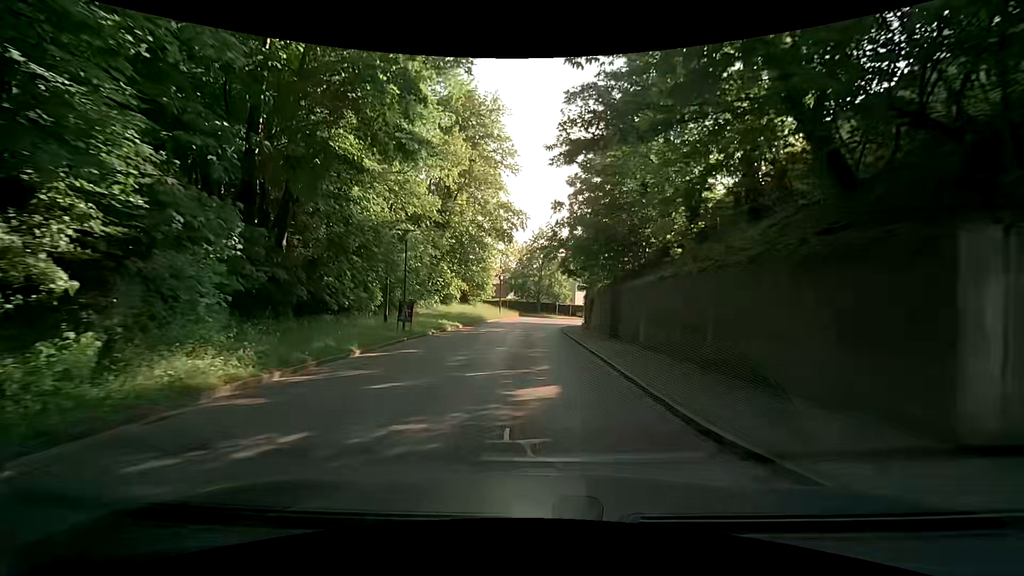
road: tertiary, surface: asphalt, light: Day
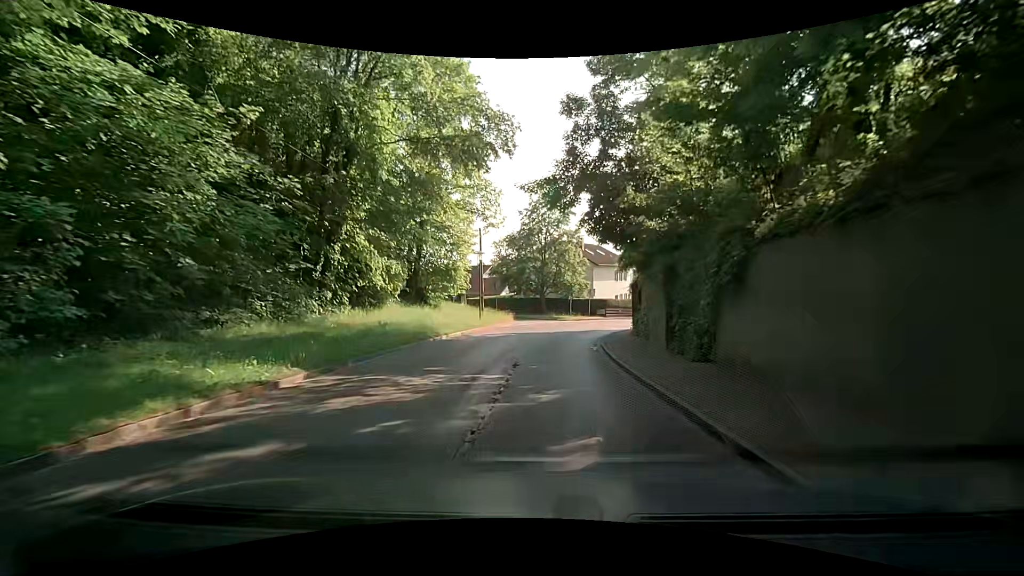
(+0.3, +21.7) m; 0°
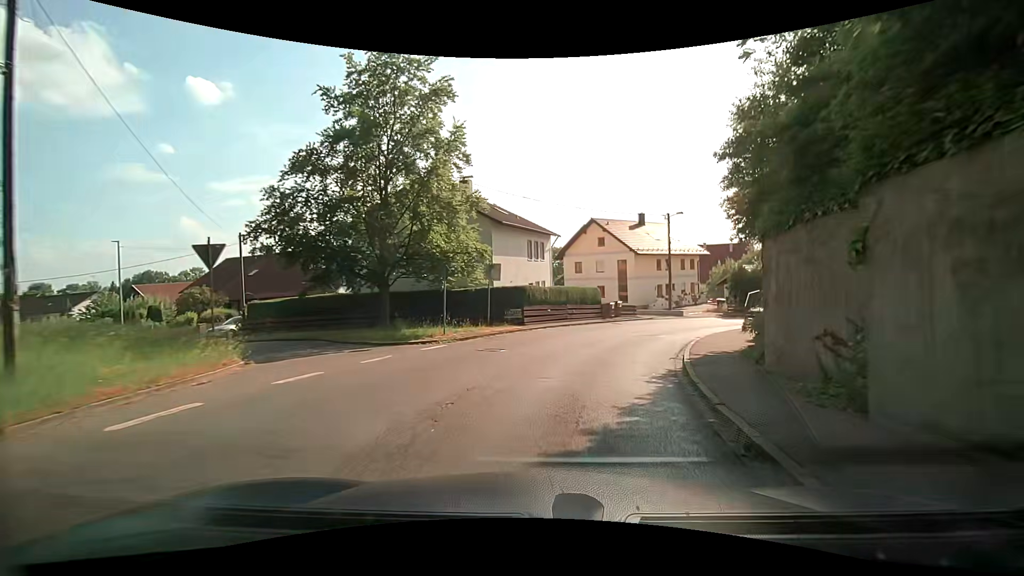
(+2.0, +27.5) m; +13°
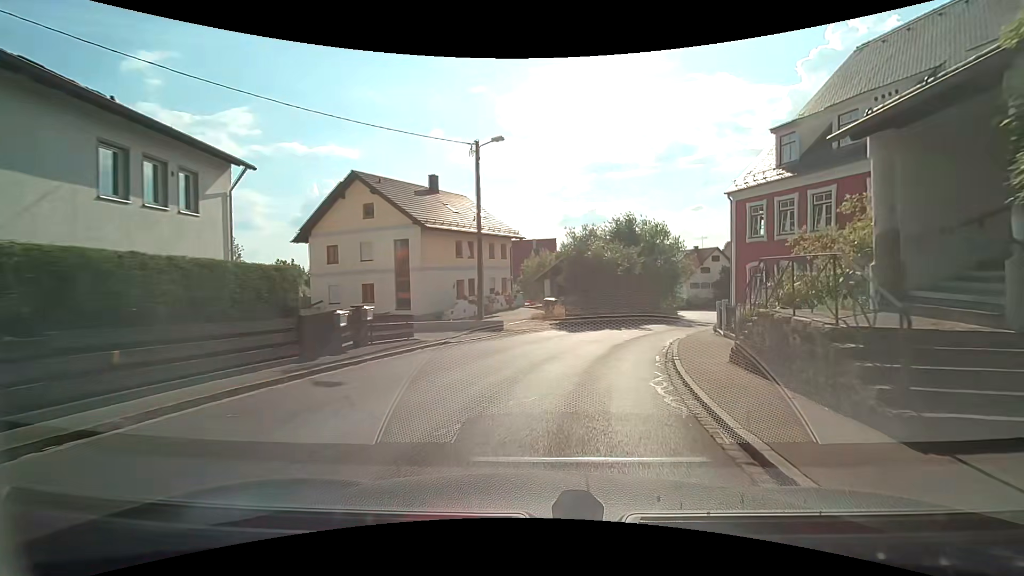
(+3.8, +20.7) m; +24°
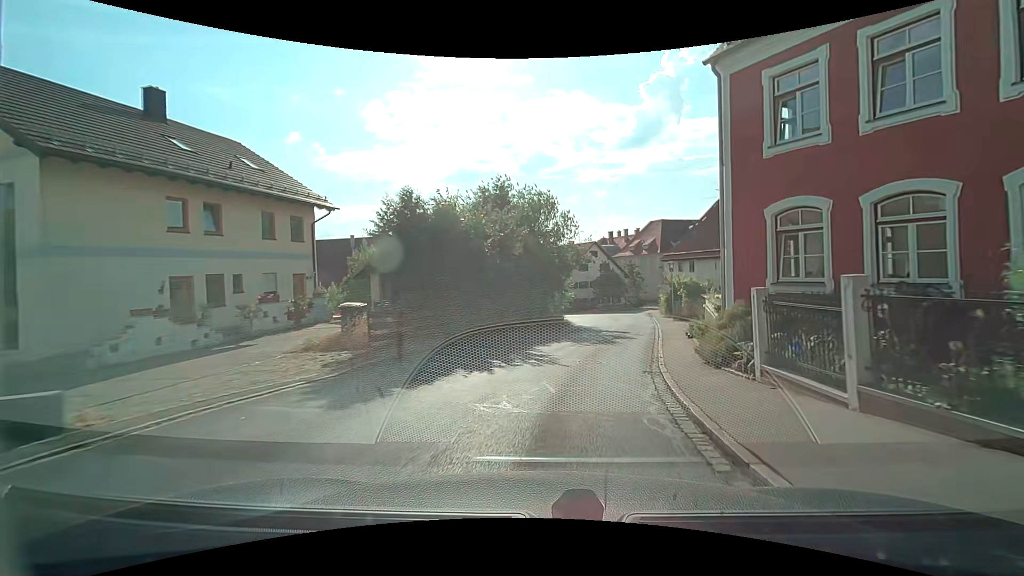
(+1.7, +15.7) m; +13°
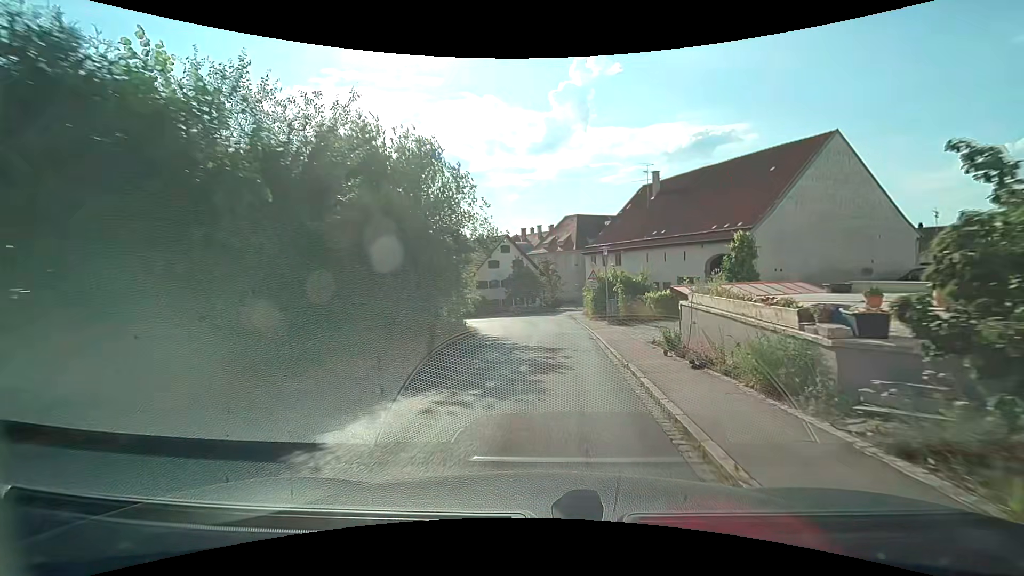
(+0.9, +10.6) m; +10°
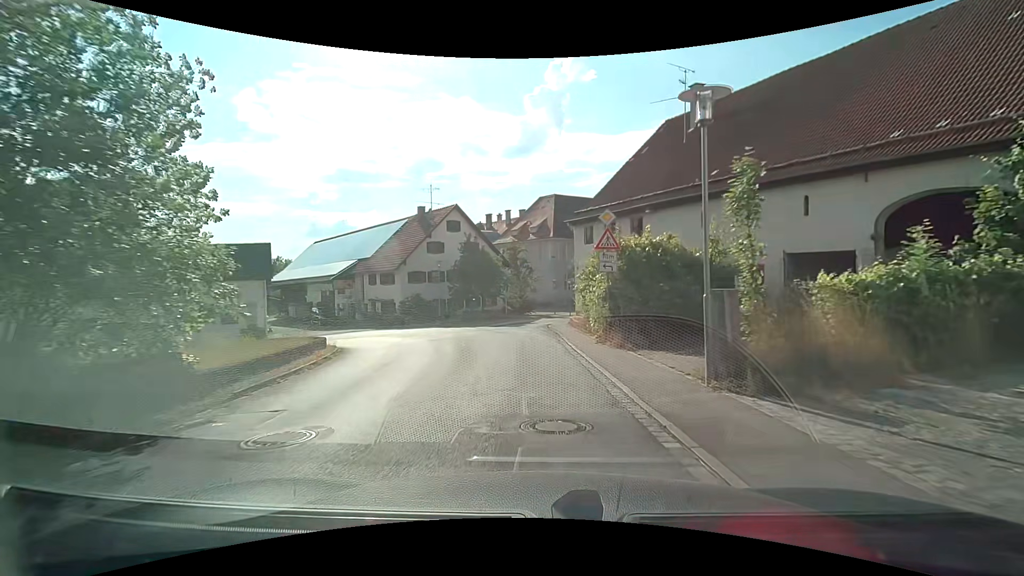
(+0.7, +21.5) m; +2°
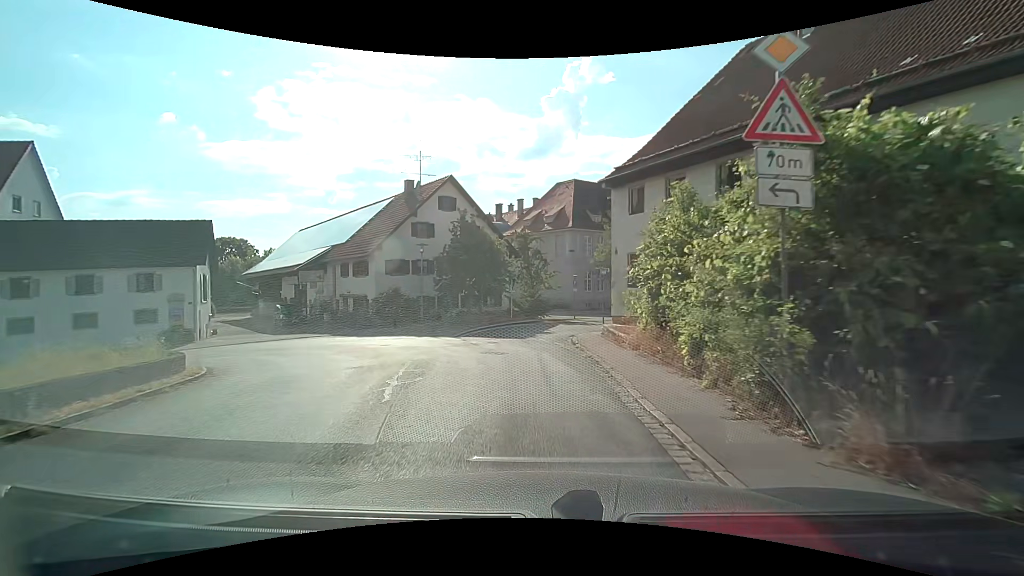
(0.0, +10.5) m; -1°
(0, +10) (-3, +20) (-11, +26) (-21, +25) (-30, +22) (-40, +19) (-49, +17) (-57, +23) (-62, +32) (-66, +41) m
